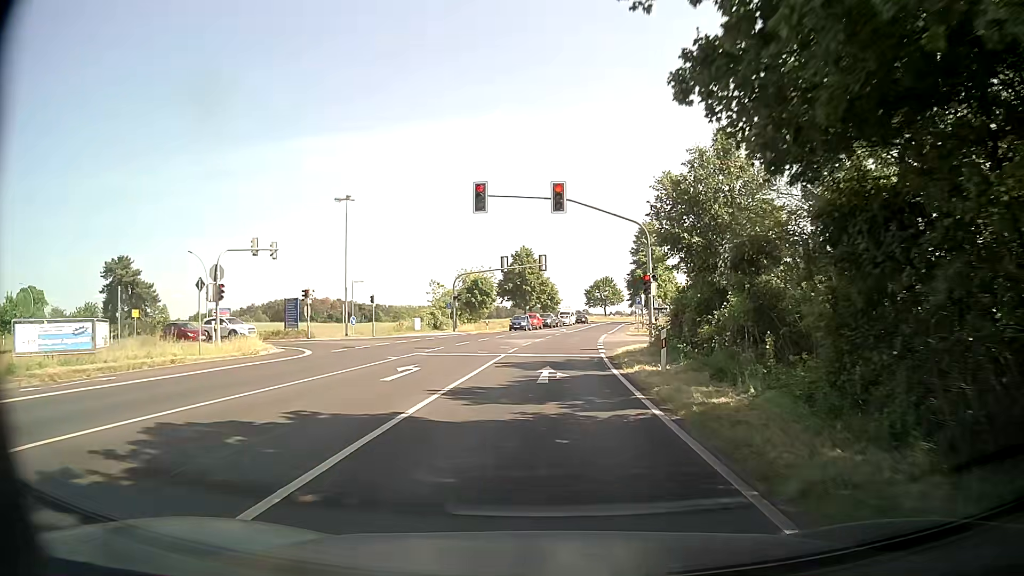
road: secondary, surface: asphalt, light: Day
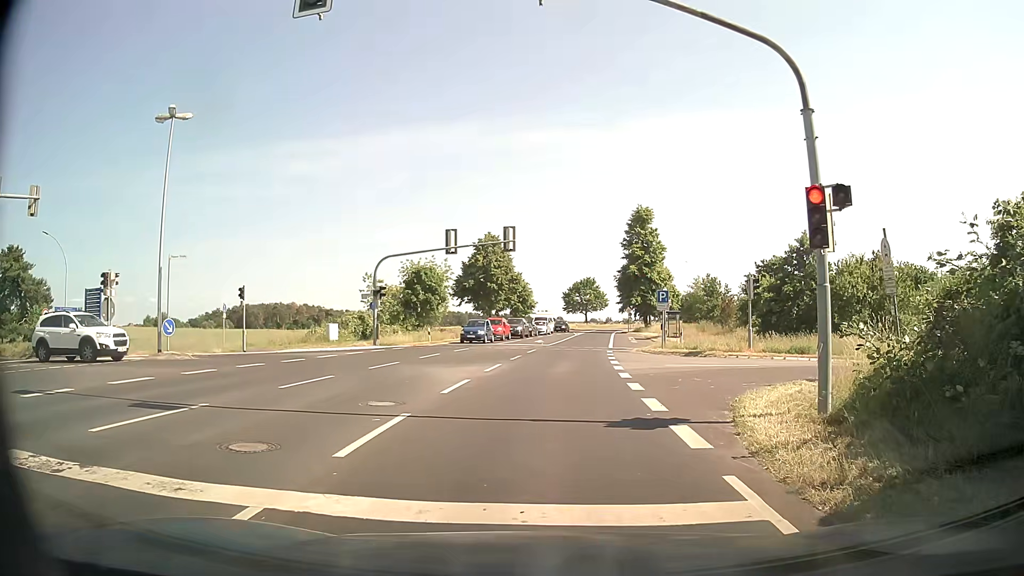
(+0.3, +19.2) m; +3°
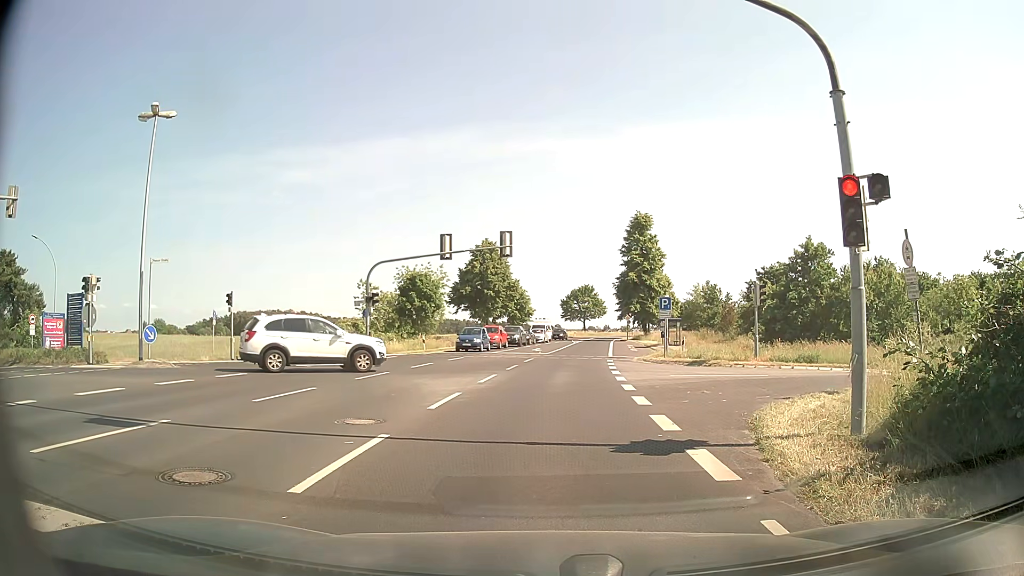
(0.0, +1.1) m; -1°
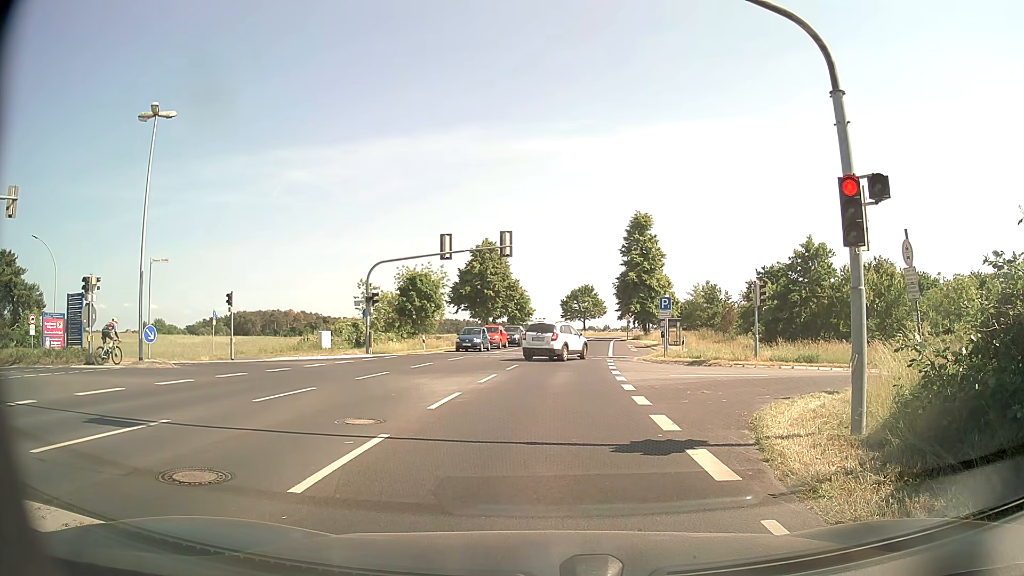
(0.0, 0.0) m; 0°
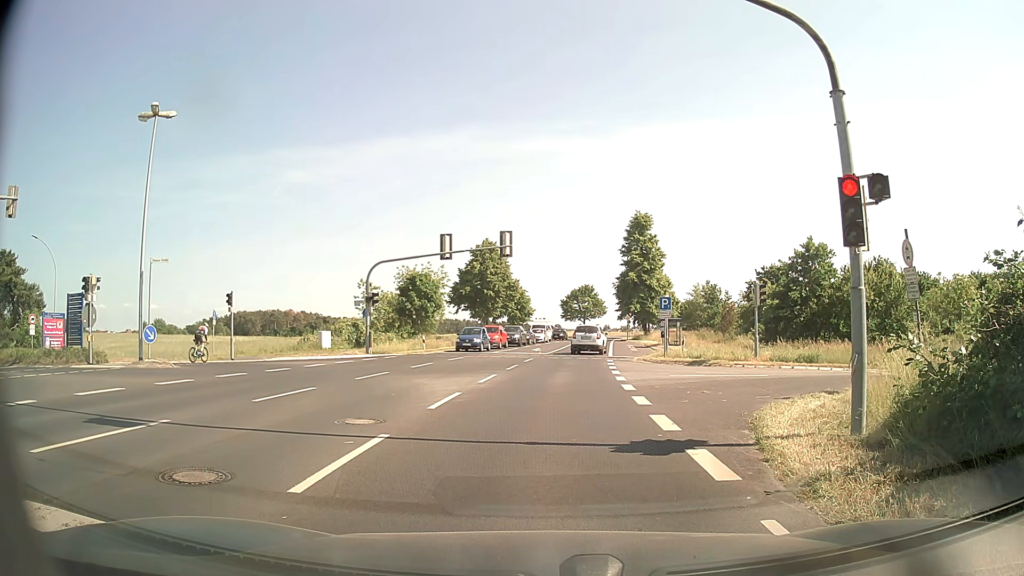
(0.0, 0.0) m; 0°
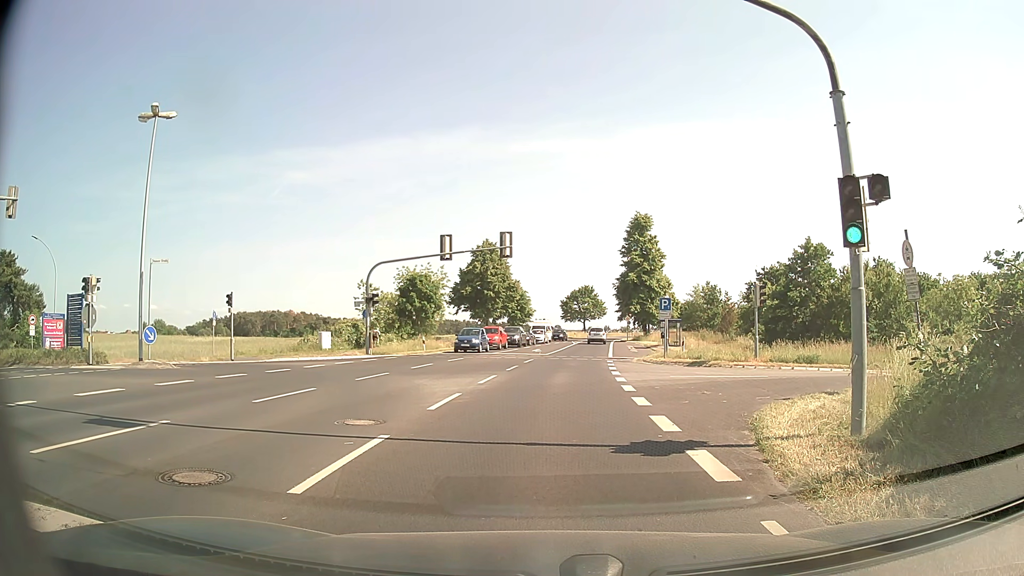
(0.0, 0.0) m; 0°
